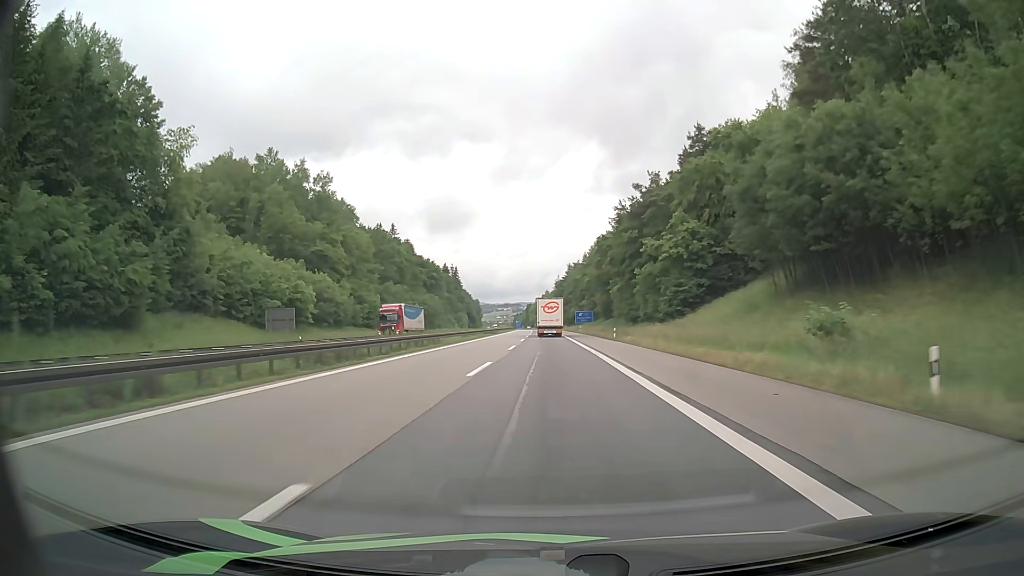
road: motorway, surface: asphalt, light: Day
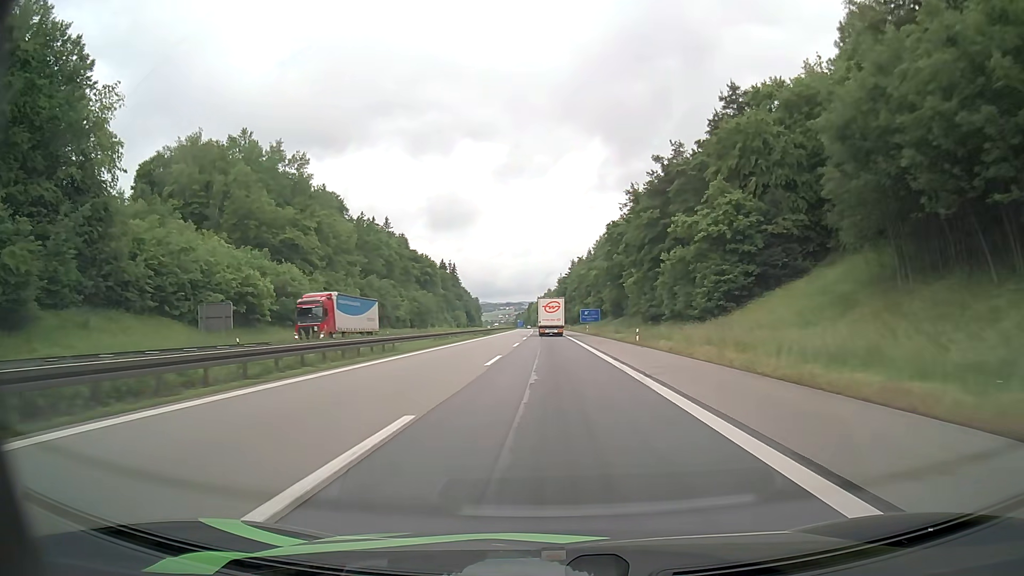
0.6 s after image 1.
(0.0, +13.9) m; 0°
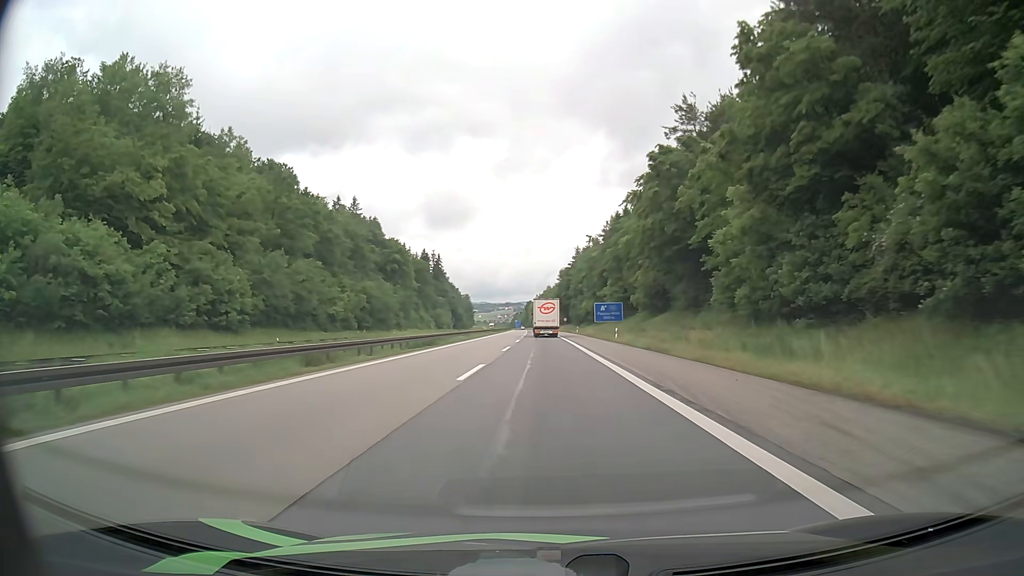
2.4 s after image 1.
(-0.1, +41.1) m; 0°
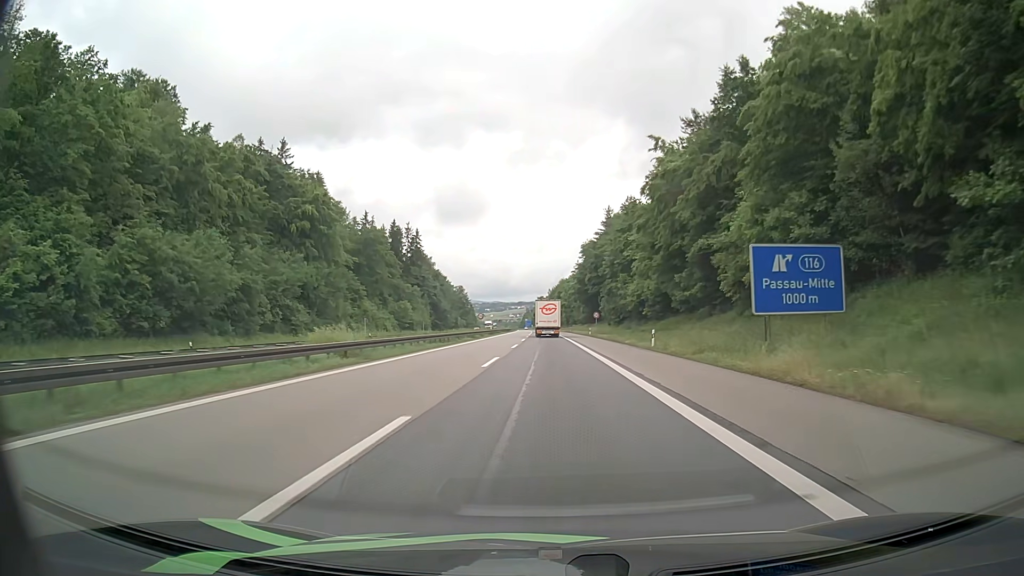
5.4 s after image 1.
(-0.8, +66.5) m; -1°
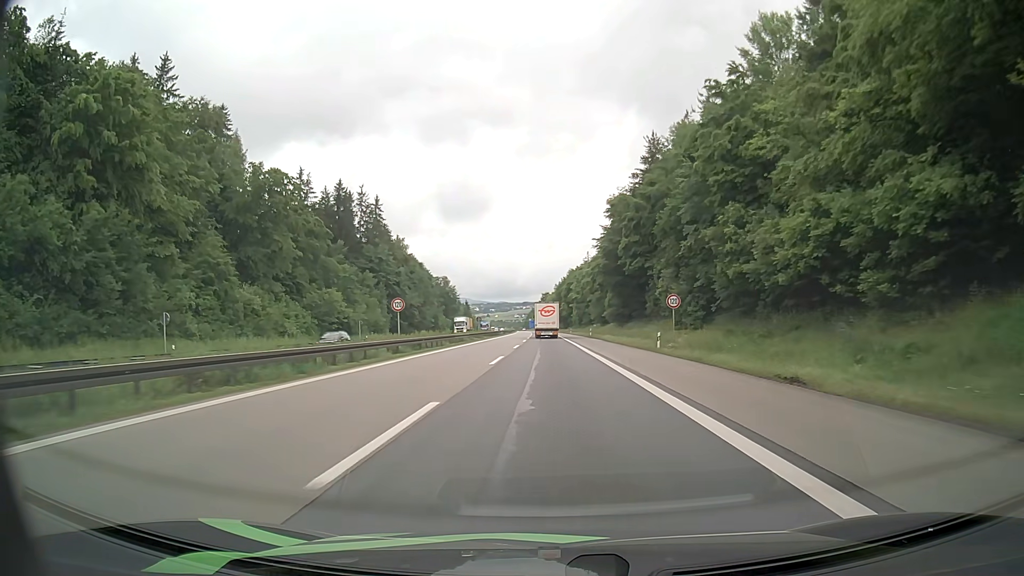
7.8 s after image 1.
(-0.1, +51.8) m; 0°
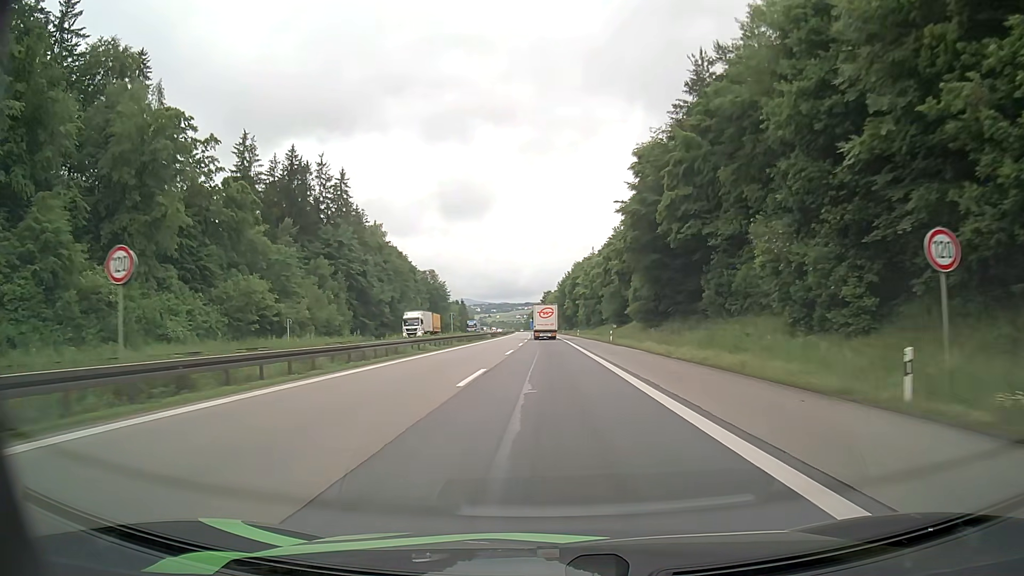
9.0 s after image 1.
(-0.1, +26.4) m; 0°
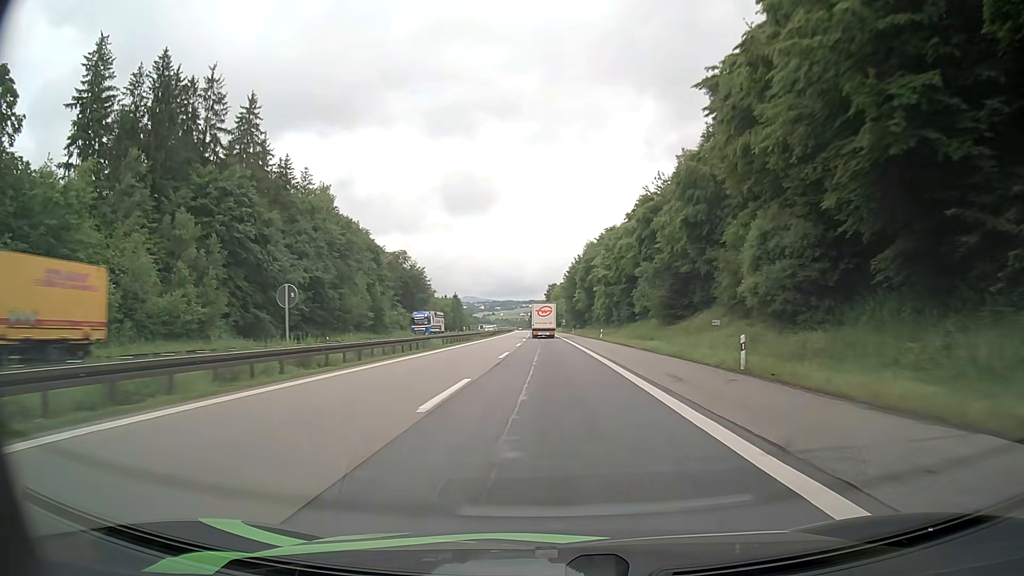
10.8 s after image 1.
(-0.1, +40.8) m; 0°
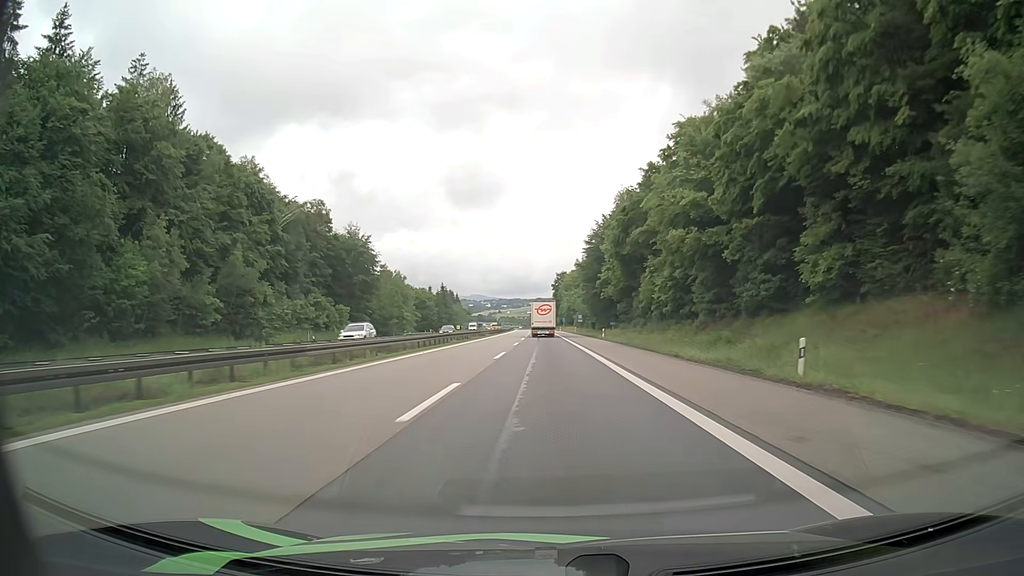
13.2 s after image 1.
(-0.3, +55.5) m; -1°
(0, +10) (0, +20) (0, +30) (0, +40) (0, +50) (-1, +60) (-1, +70) (-1, +80) (-1, +90) (-1, +100) m
